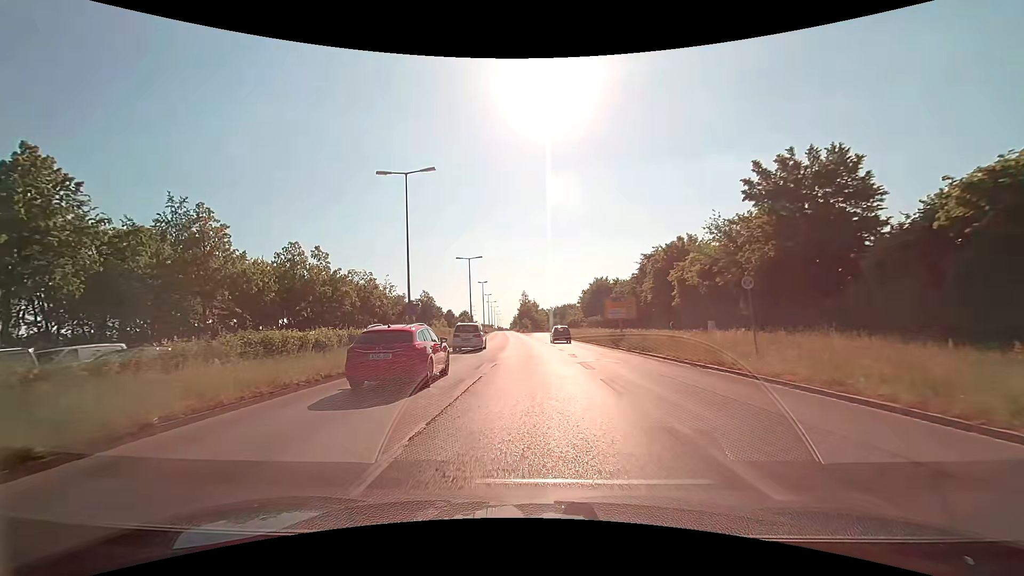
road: primary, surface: asphalt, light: Day
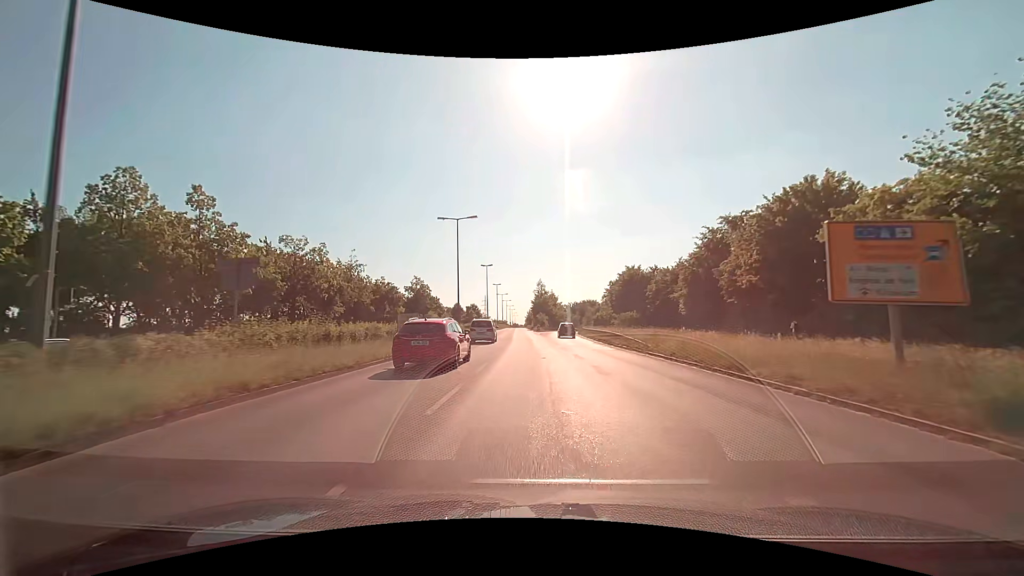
(-0.7, +27.6) m; -2°
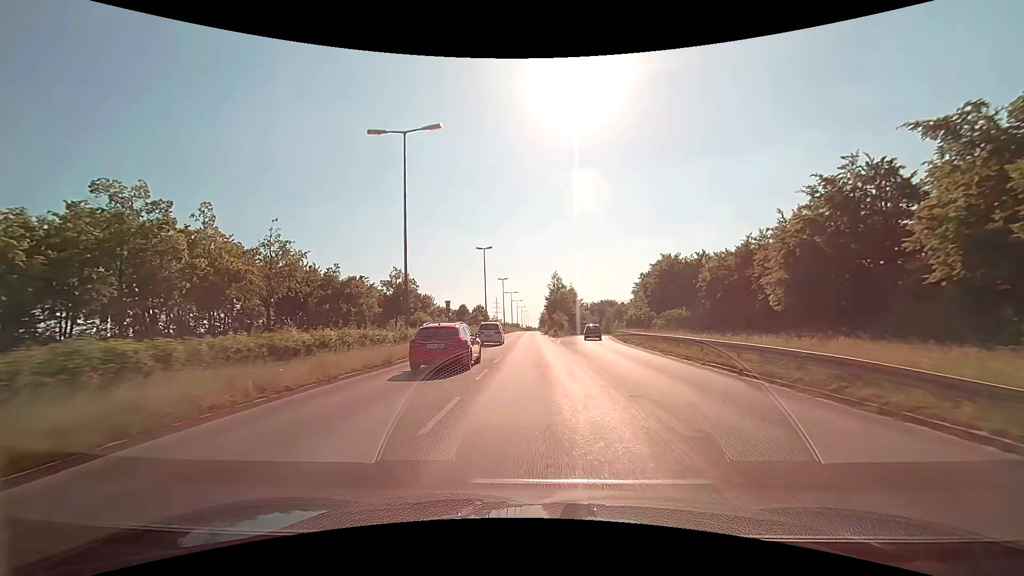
(-0.2, +25.6) m; -1°
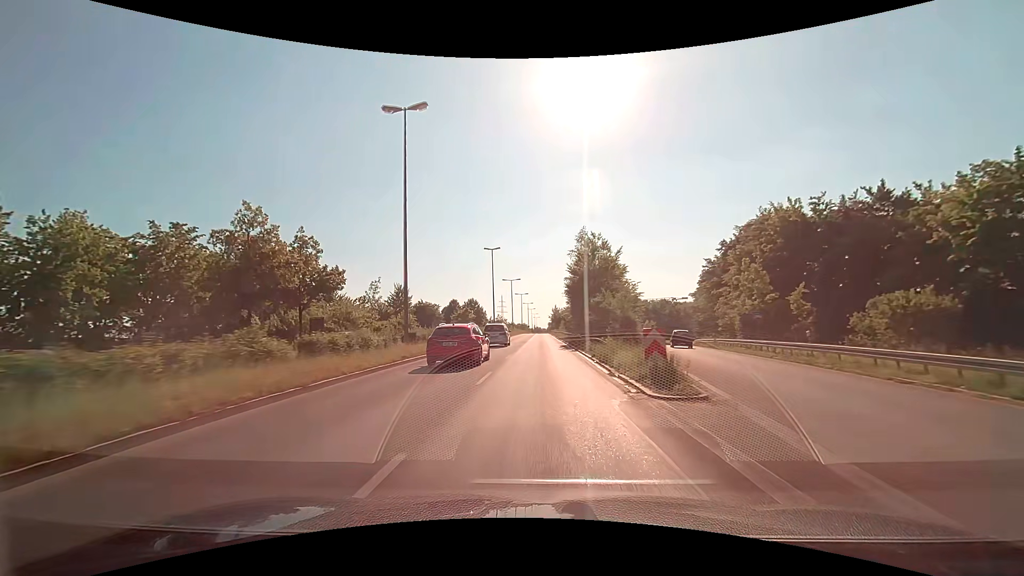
(-0.5, +46.5) m; -1°
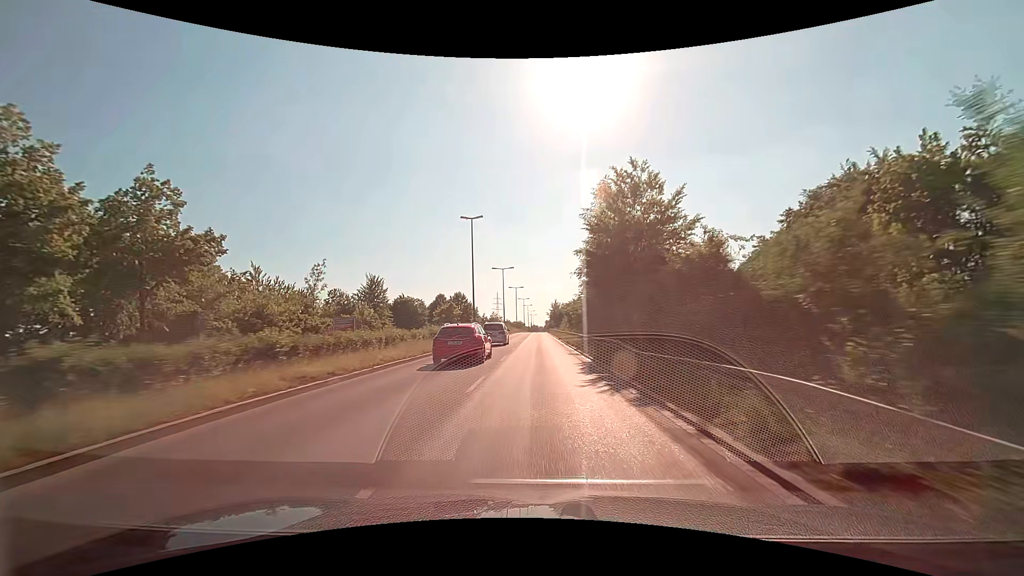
(0.0, +19.2) m; 0°
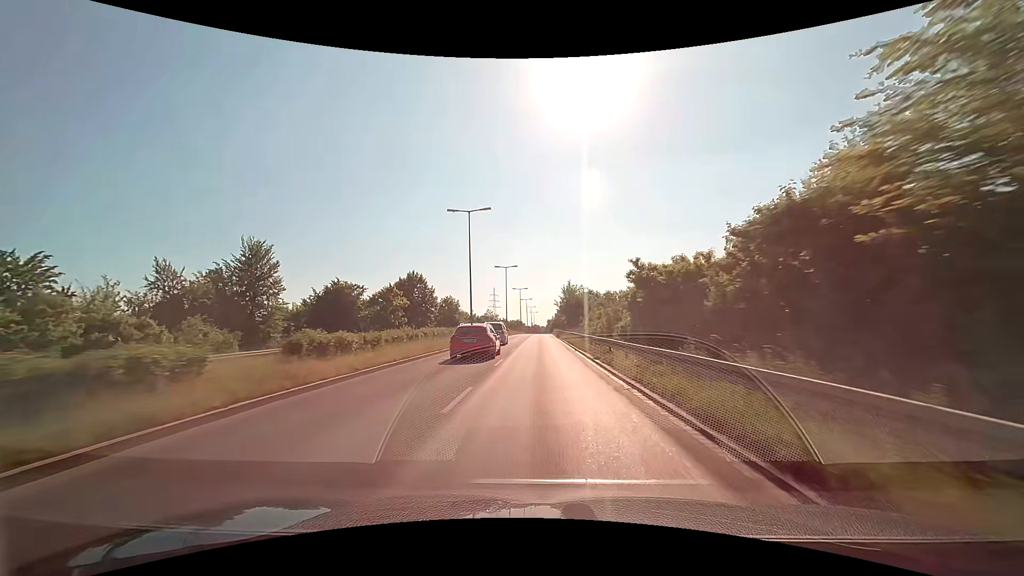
(0.0, +48.1) m; 0°
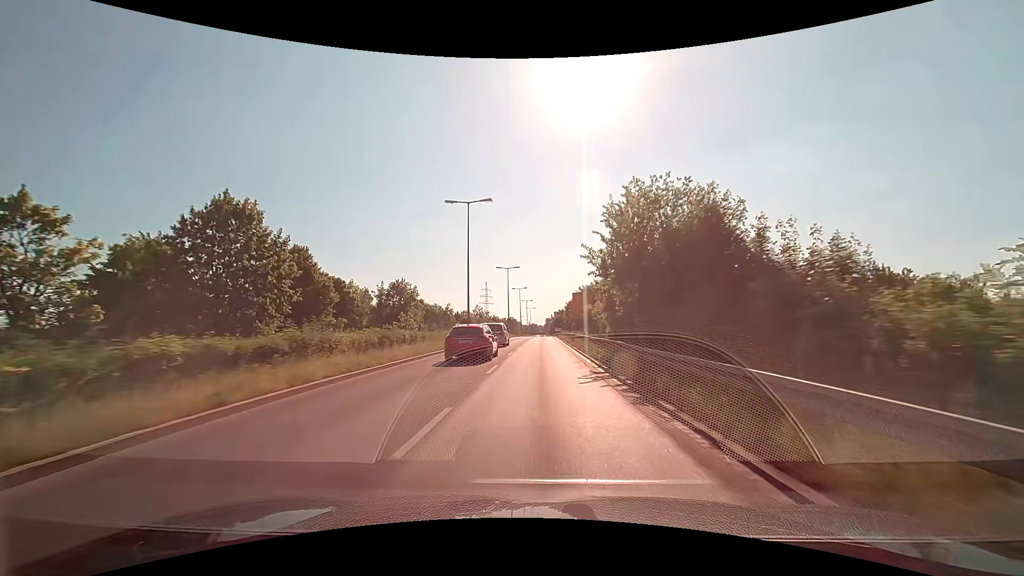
(+0.3, +48.0) m; 0°
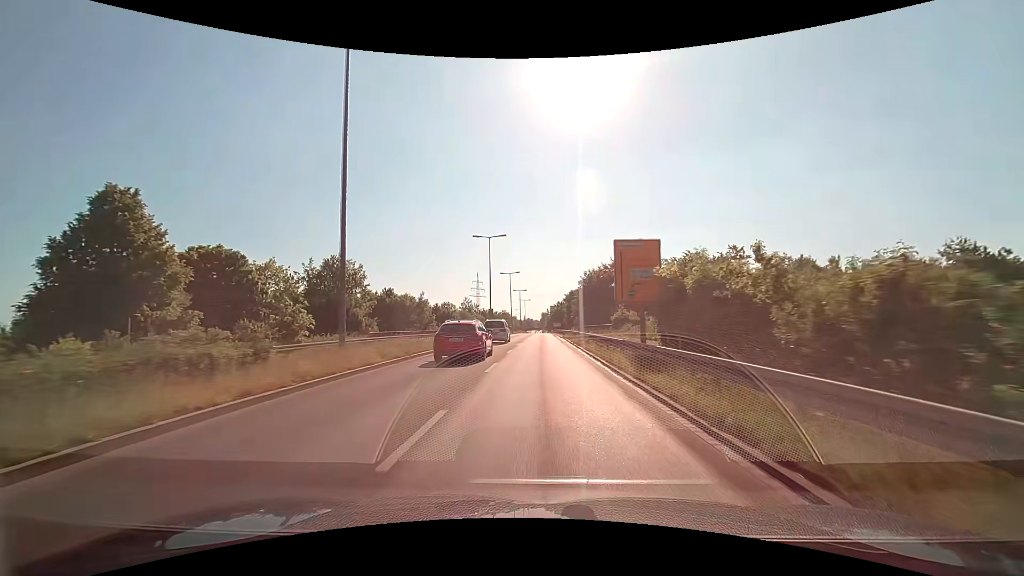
(+0.1, +27.5) m; +1°
(0, +10) (0, +20) (0, +30) (0, +40) (0, +50) (0, +60) (0, +70) (0, +80) (0, +90) (0, +100) m
